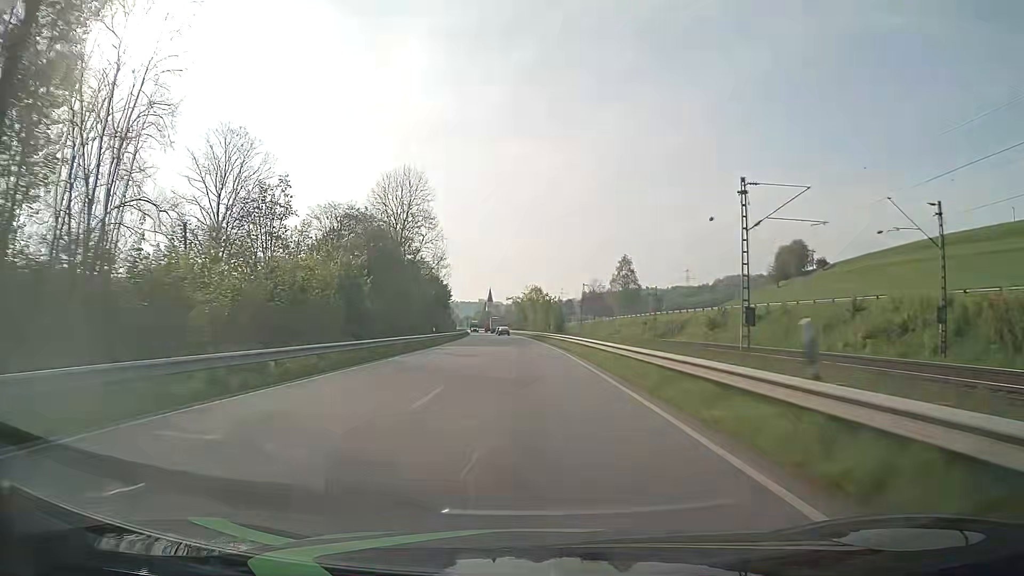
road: primary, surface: asphalt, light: Day
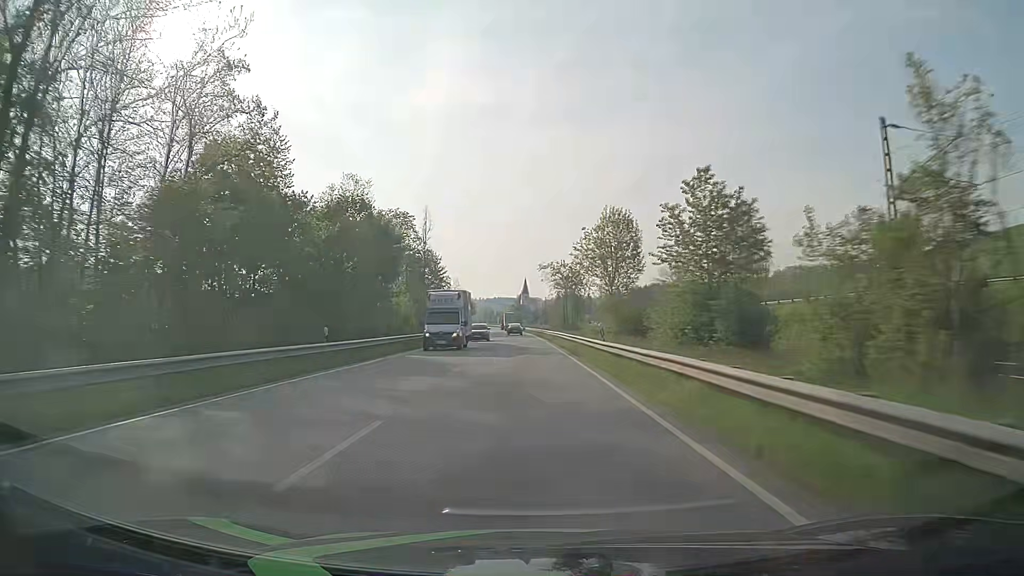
(-2.4, +79.3) m; -4°
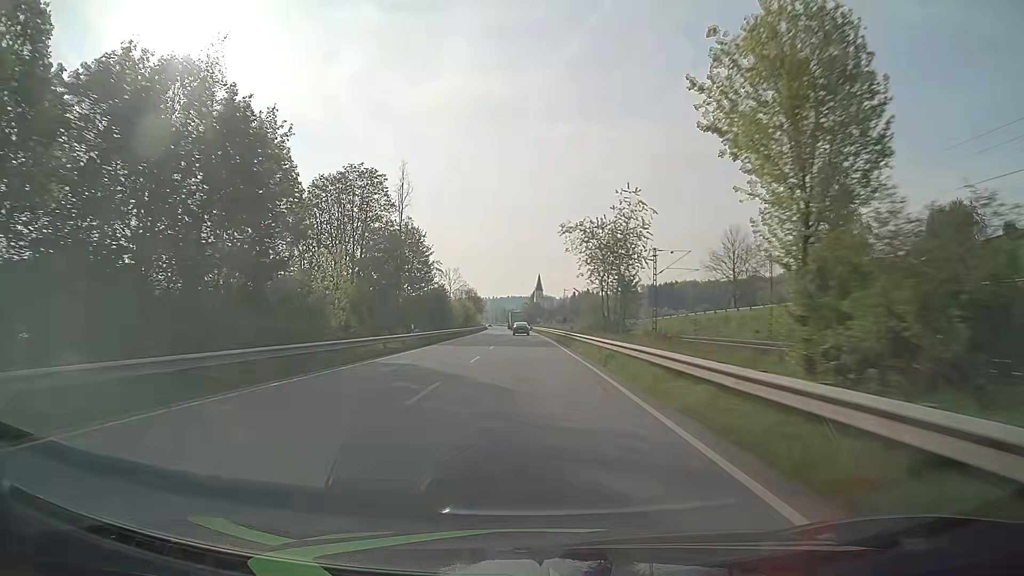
(-0.2, +31.0) m; -1°
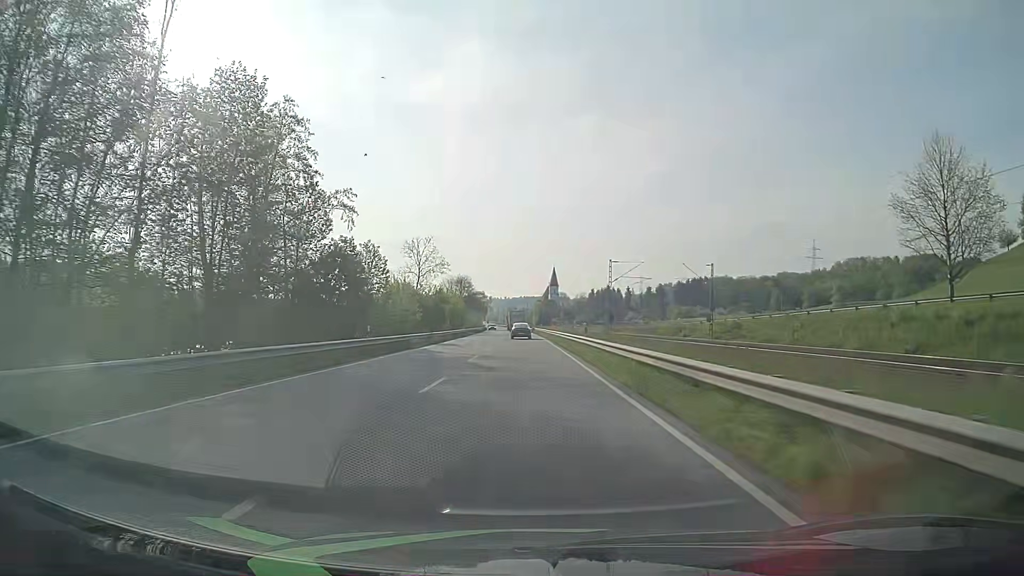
(-0.7, +58.7) m; -1°
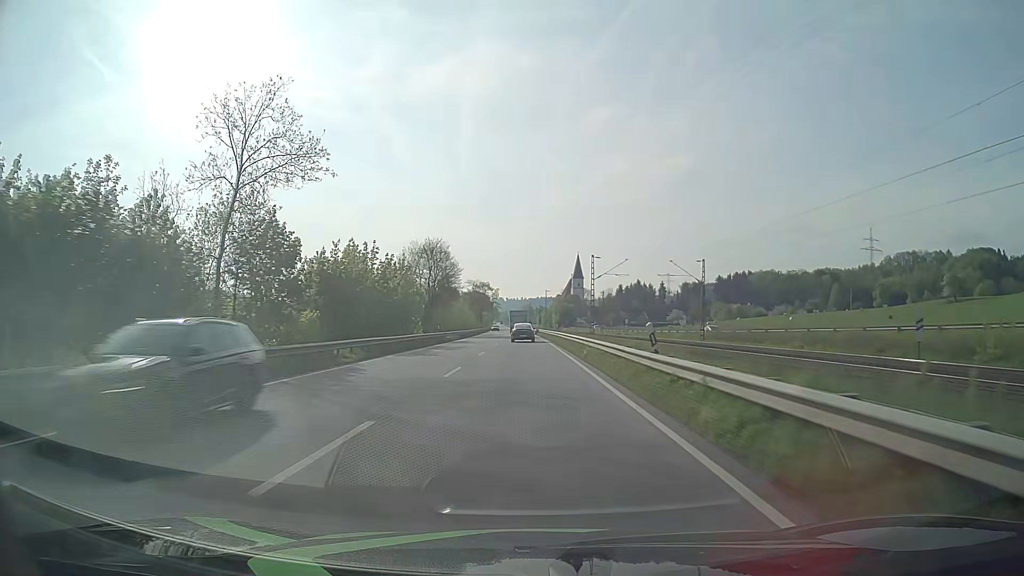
(-0.8, +68.3) m; -1°
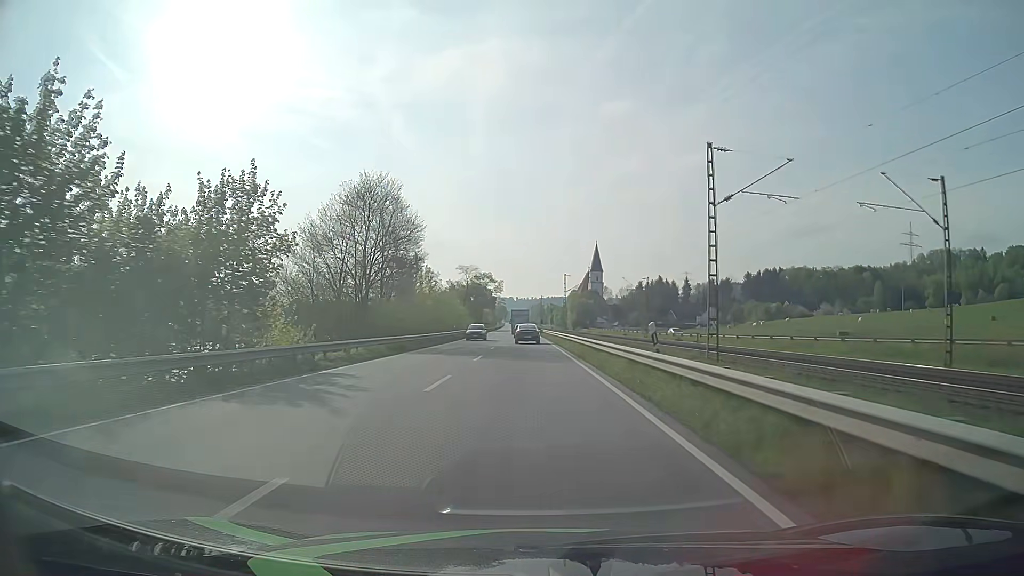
(-0.4, +39.8) m; -1°
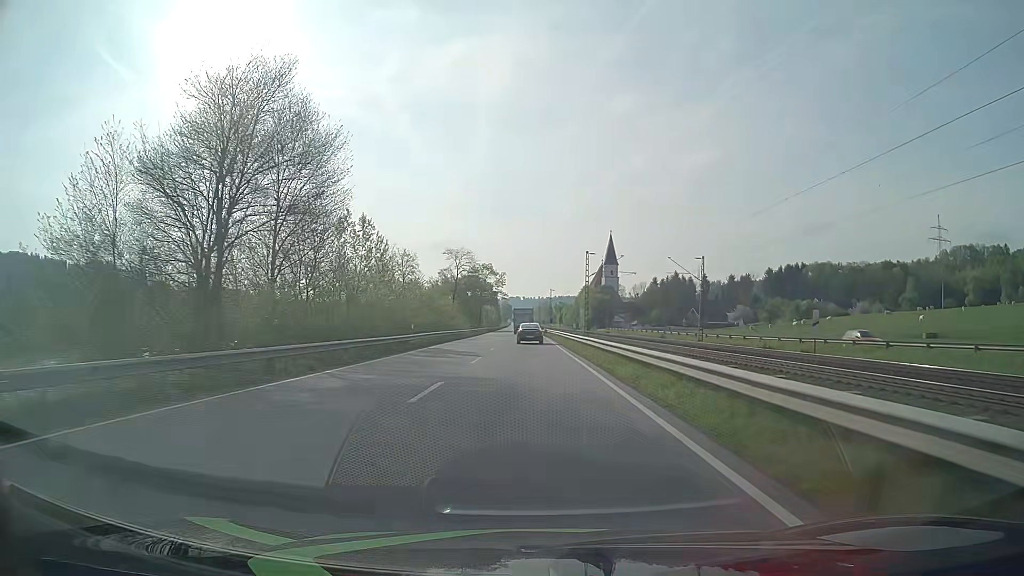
(-0.1, +26.3) m; 0°
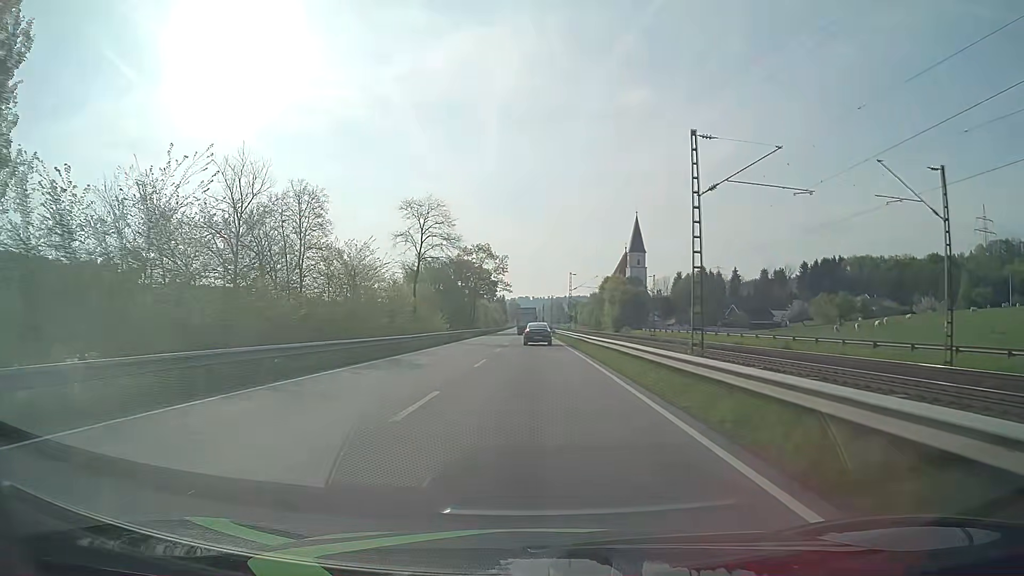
(-0.3, +38.7) m; -1°
(0, +10) (0, +20) (0, +30) (0, +40) (0, +50) (0, +60) (0, +70) (0, +80) (0, +90) (-1, +100) m
